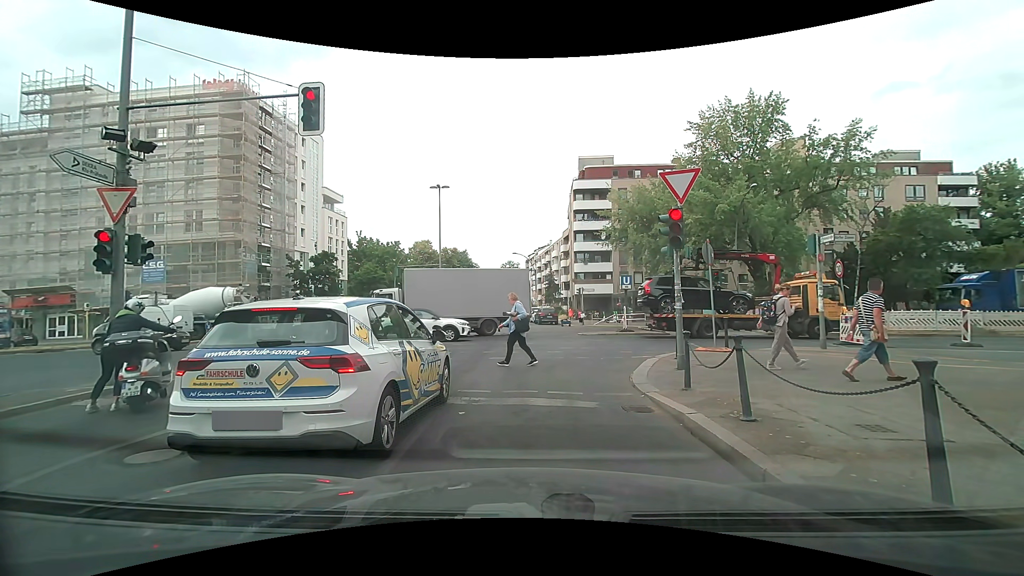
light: Day
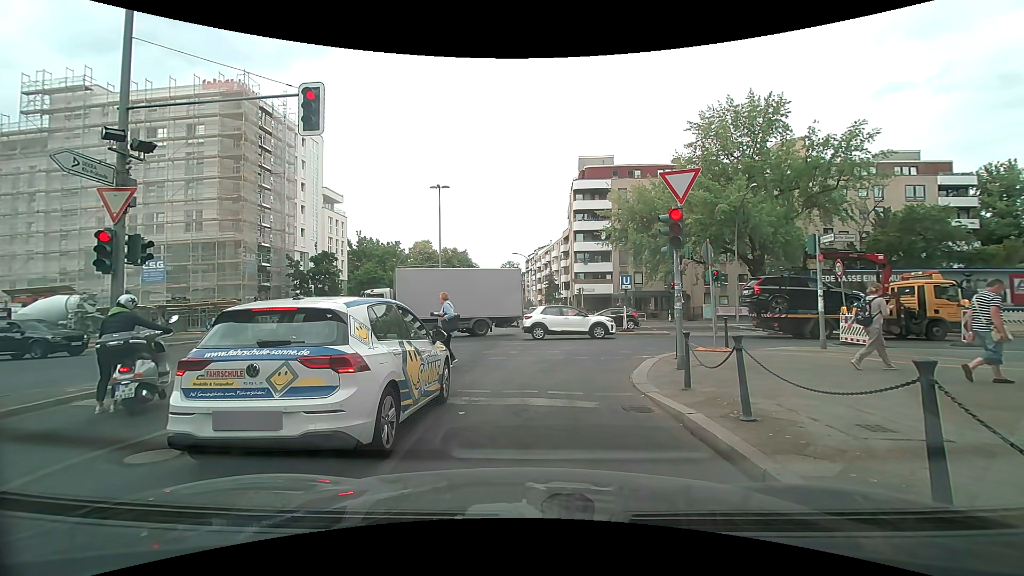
(0.0, 0.0) m; 0°
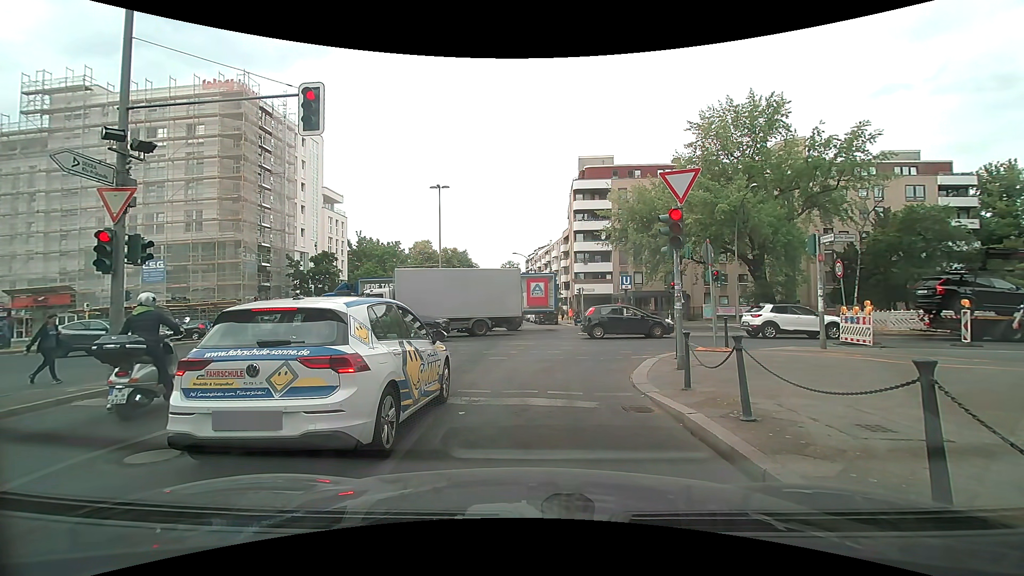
(0.0, 0.0) m; 0°
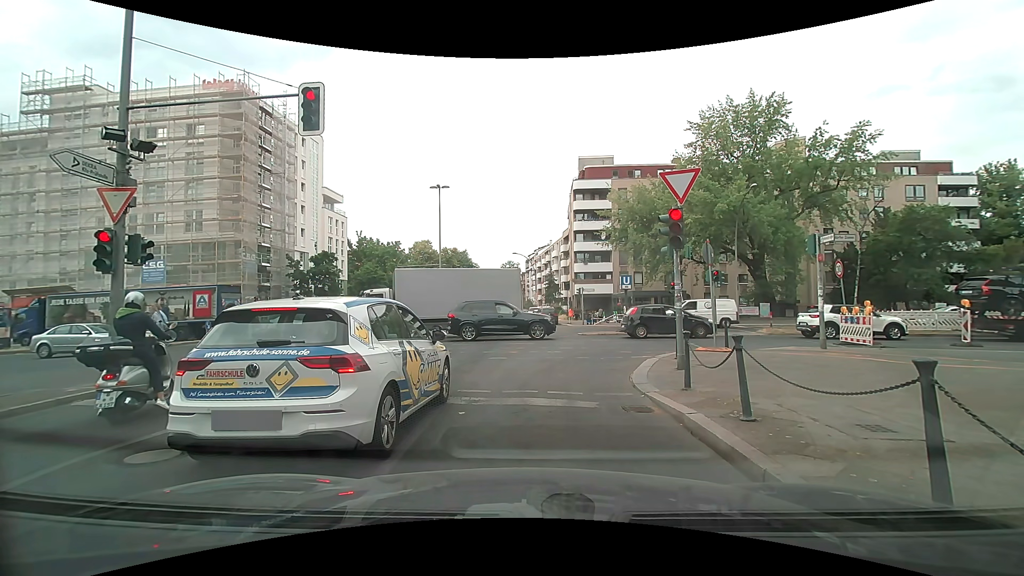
(0.0, 0.0) m; 0°
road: tertiary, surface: asphalt
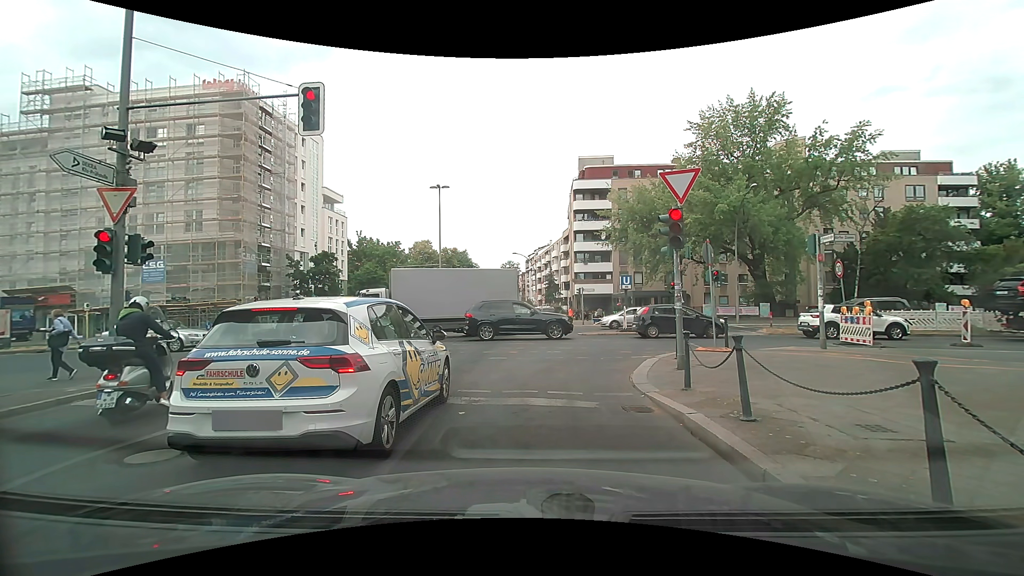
(0.0, 0.0) m; 0°
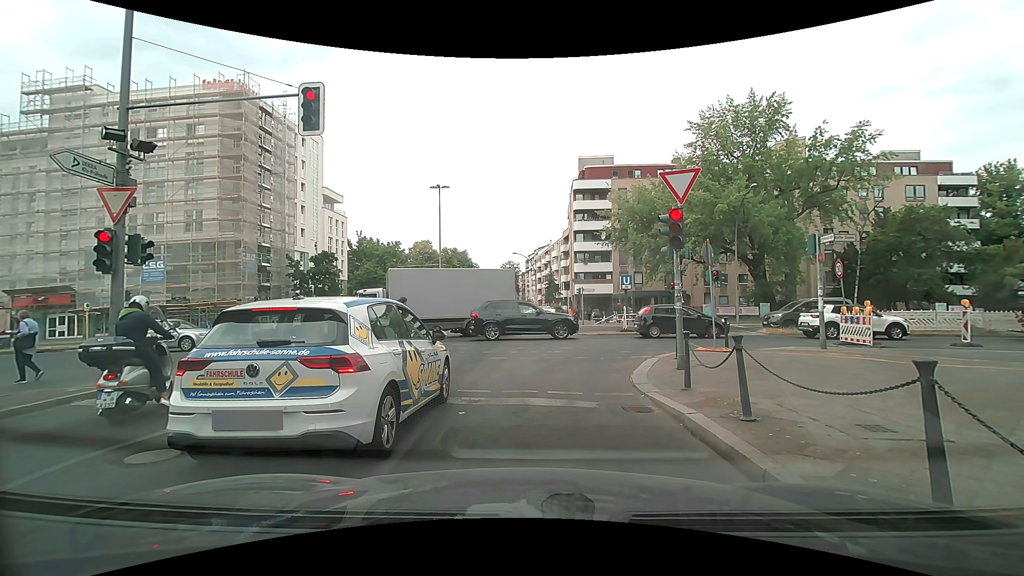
(0.0, 0.0) m; 0°
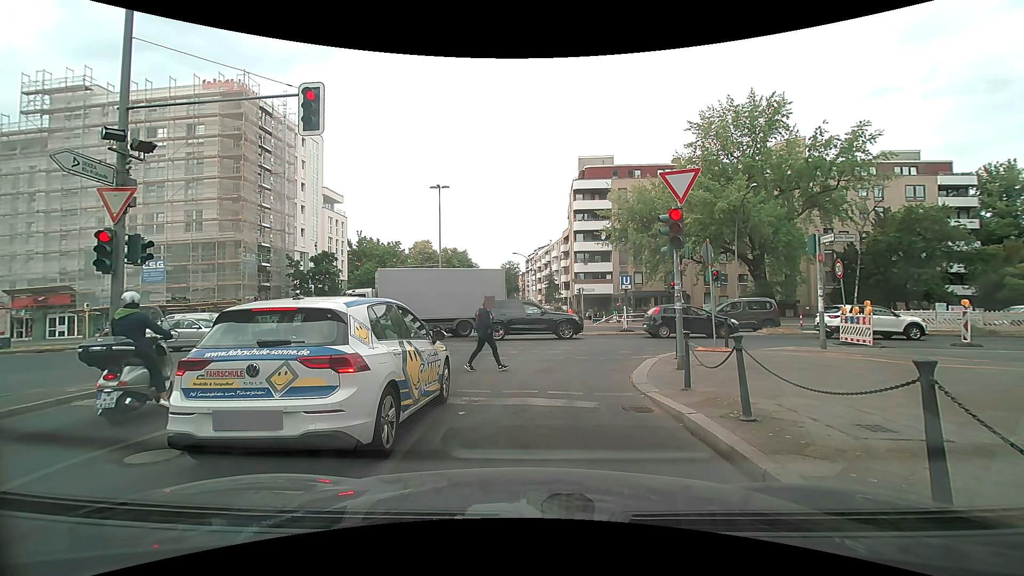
(0.0, 0.0) m; 0°
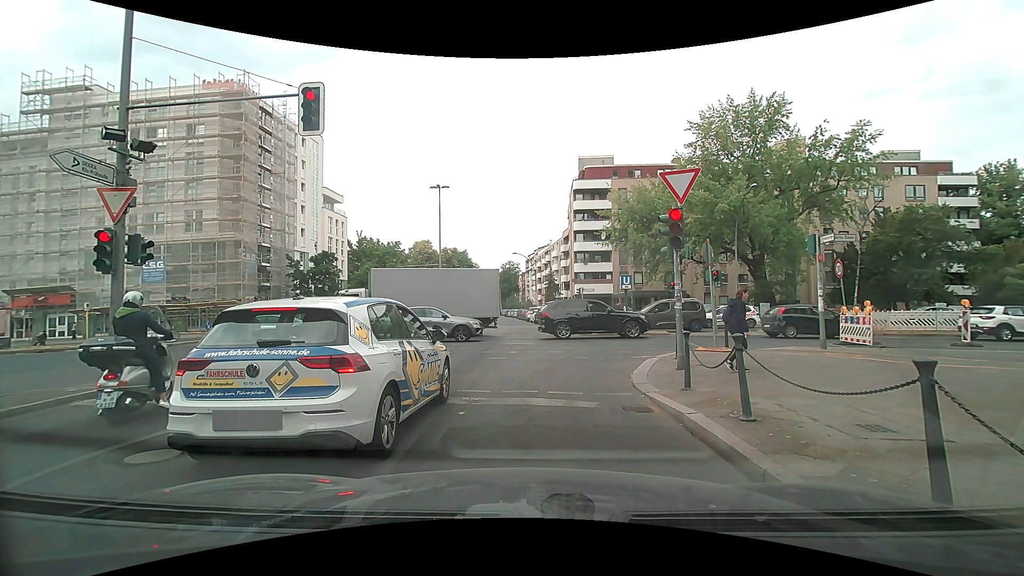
(0.0, 0.0) m; 0°
